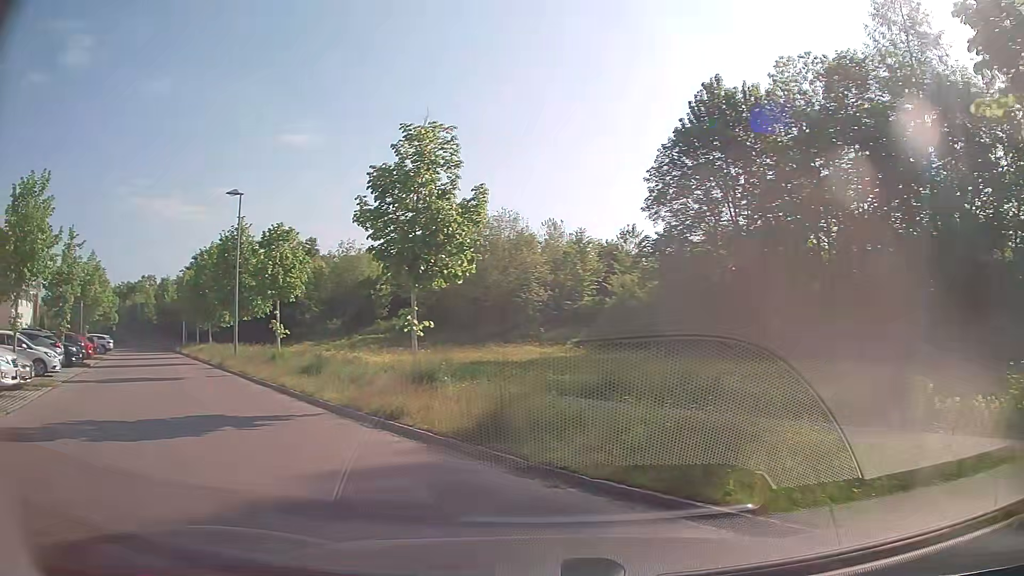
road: residential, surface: asphalt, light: Day
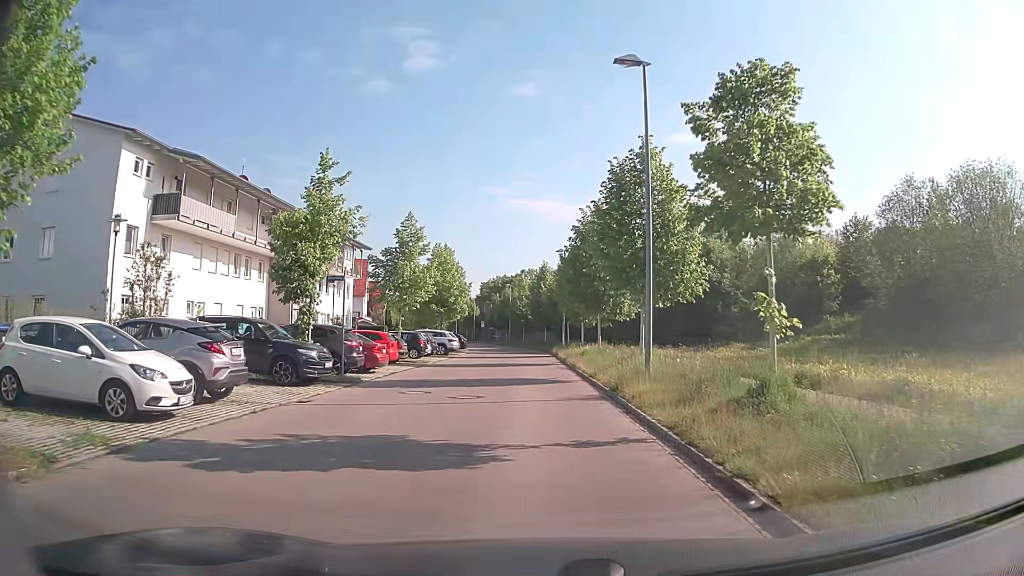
(-6.3, +14.0) m; -34°
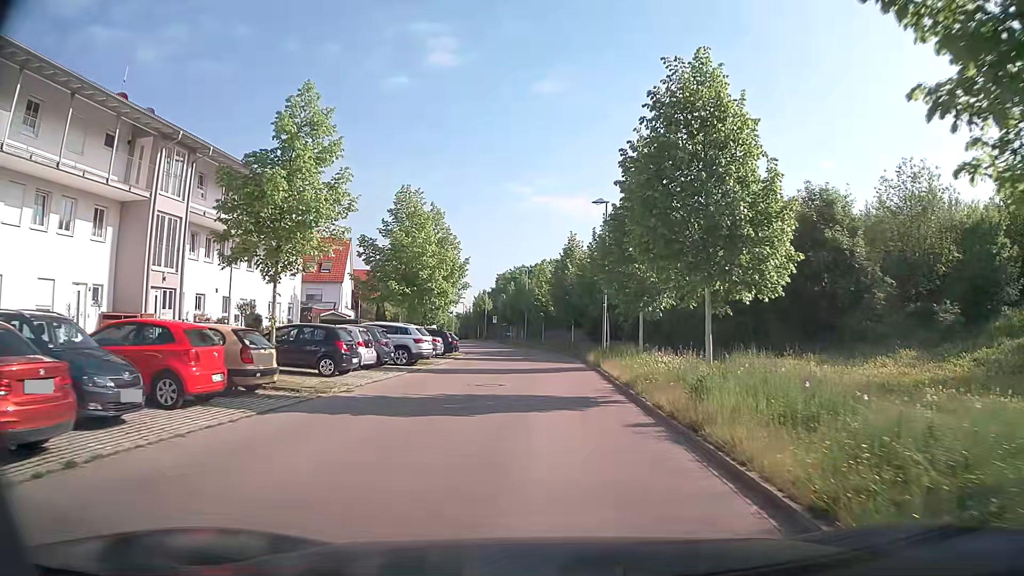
(-0.4, +18.4) m; -2°
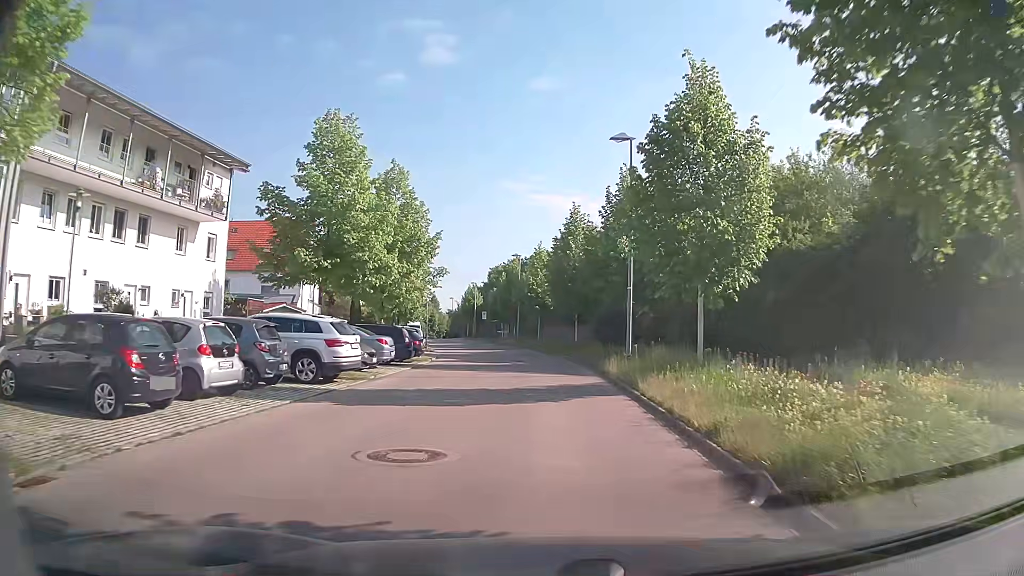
(+0.1, +10.5) m; 0°
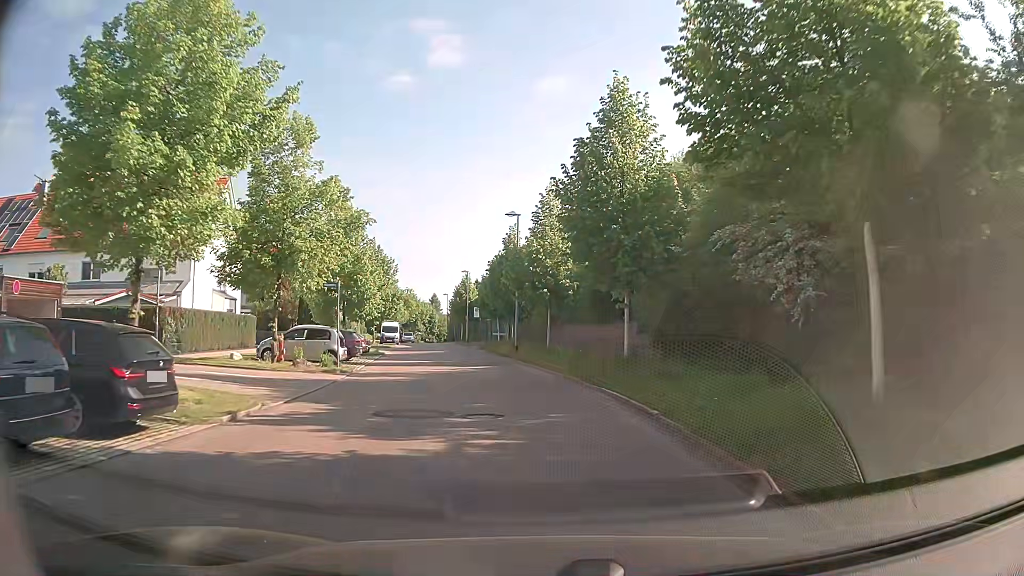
(+0.1, +20.6) m; 0°
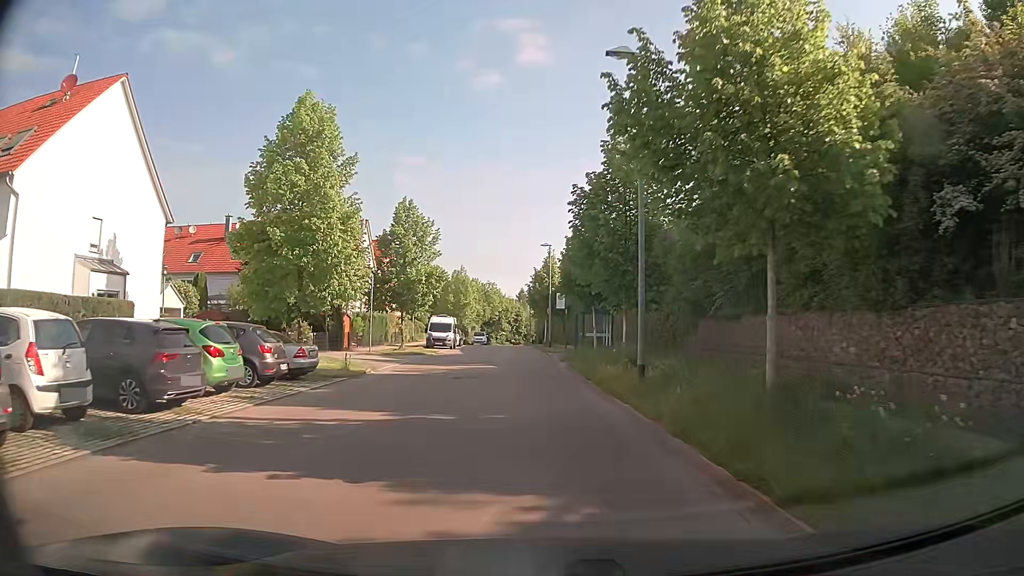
(-1.3, +21.6) m; -8°
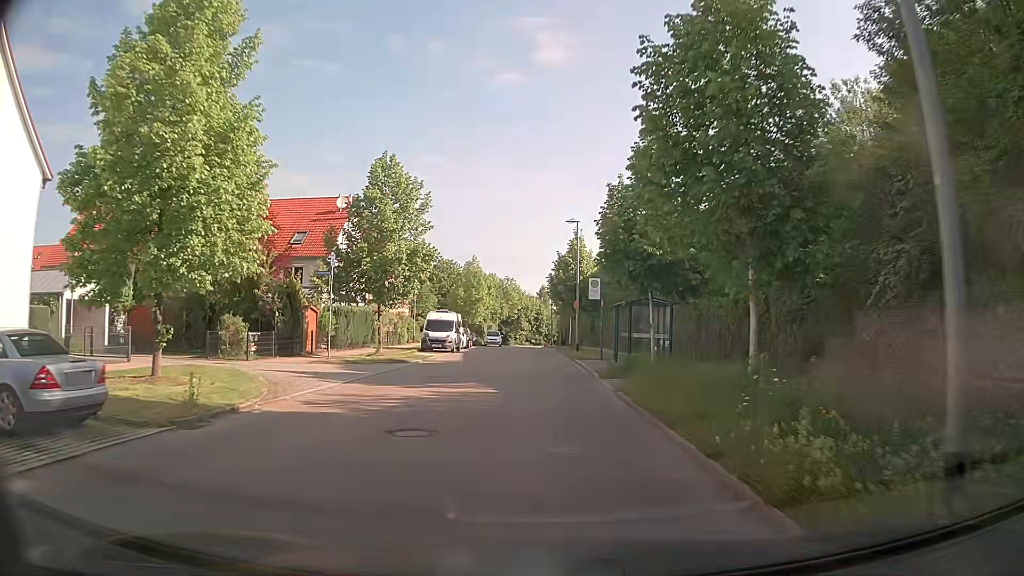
(-0.3, +10.6) m; -2°
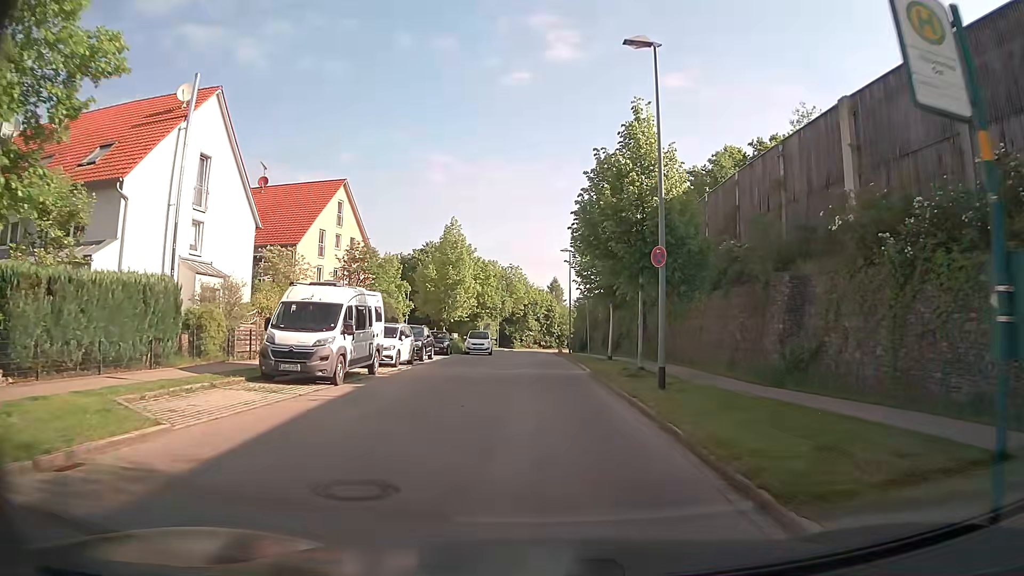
(-0.2, +25.1) m; 0°
(0, +10) (0, +20) (-1, +30) (-1, +40) (-1, +50) (-1, +60) (-1, +70) (-1, +80) (-1, +90) (-1, +100) m
